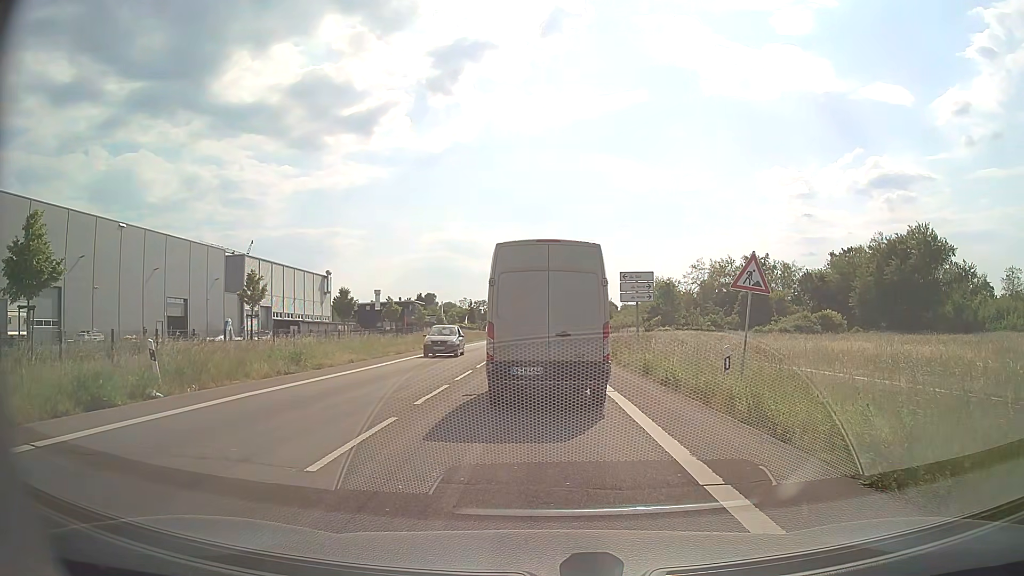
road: secondary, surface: asphalt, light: Day
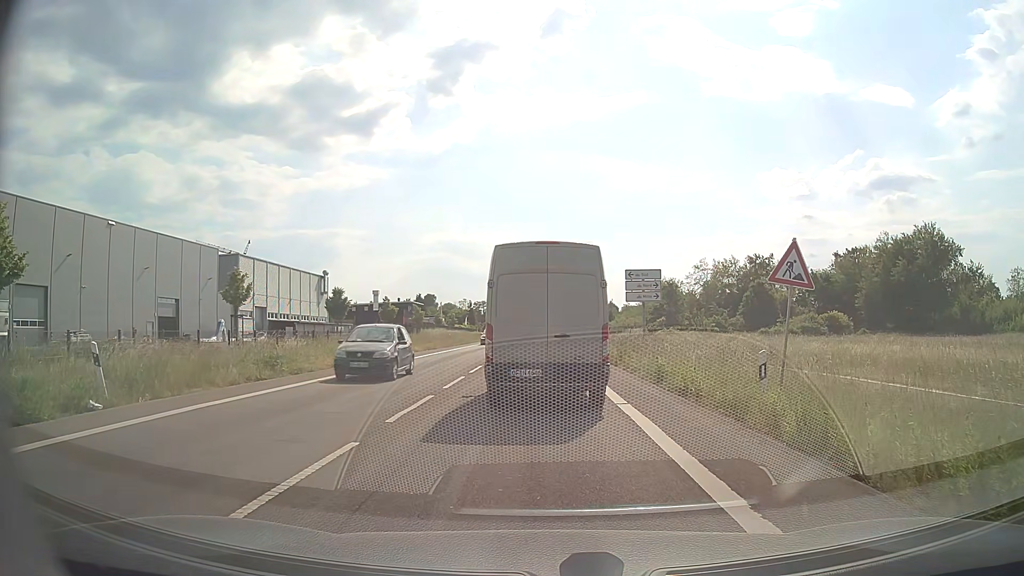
(0.0, +2.2) m; 0°
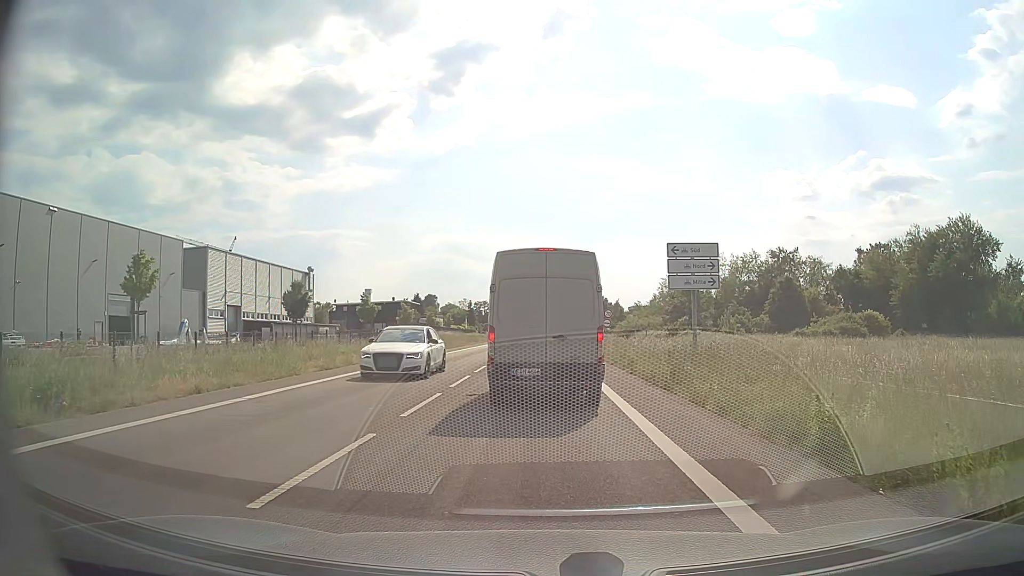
(0.0, +10.5) m; 0°
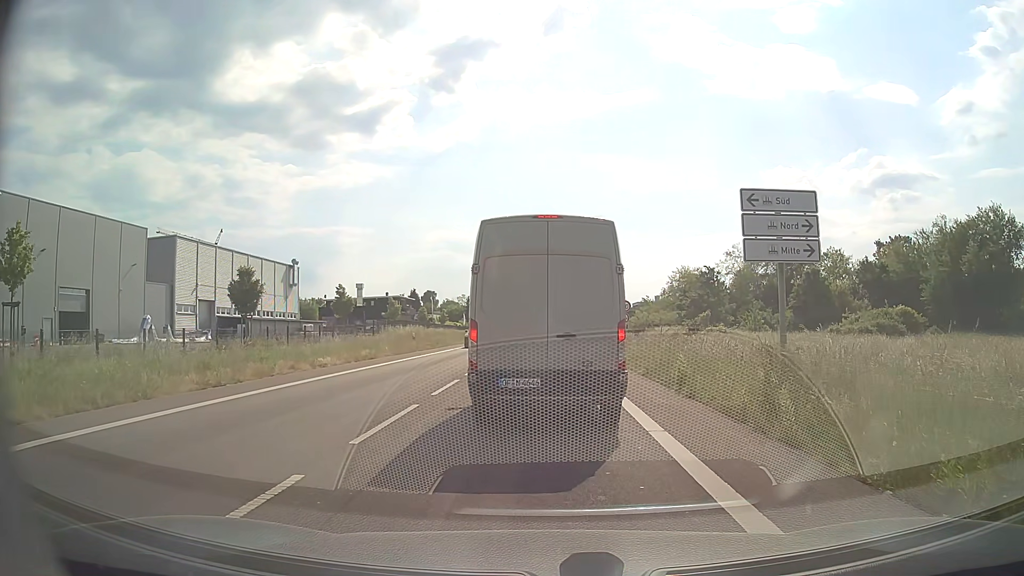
(0.0, +8.4) m; 0°
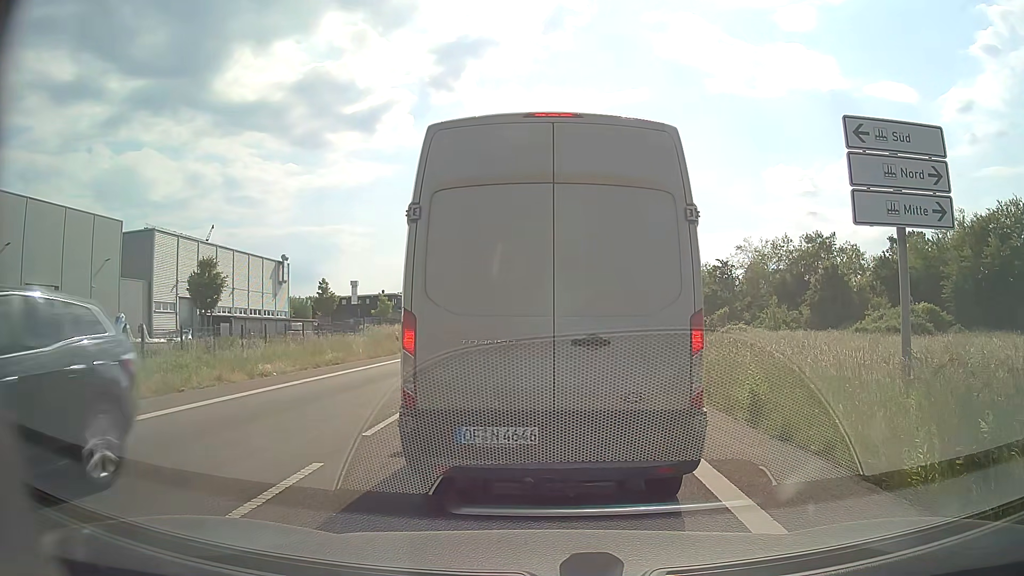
(0.0, +4.9) m; 0°
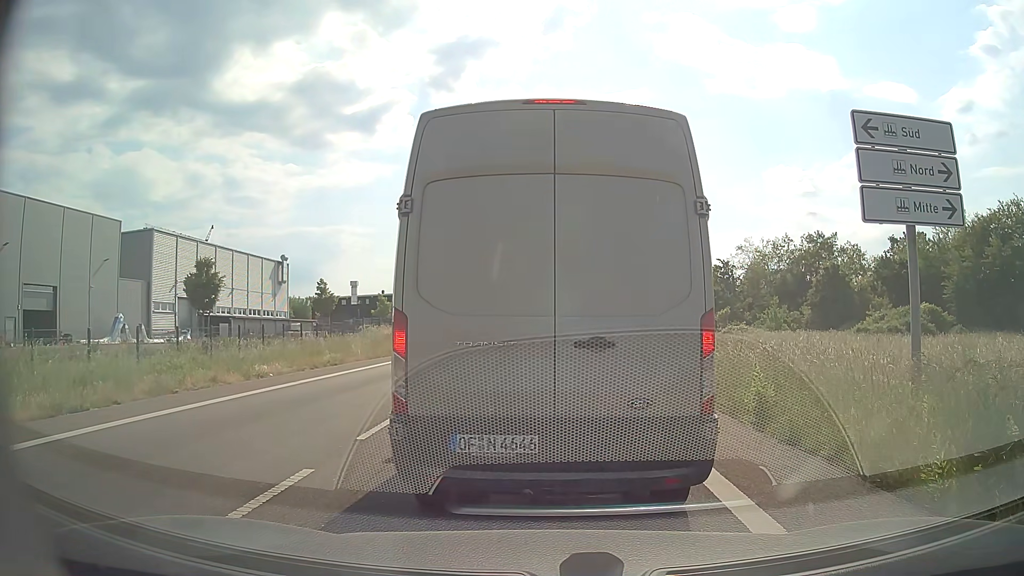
(0.0, +0.2) m; 0°
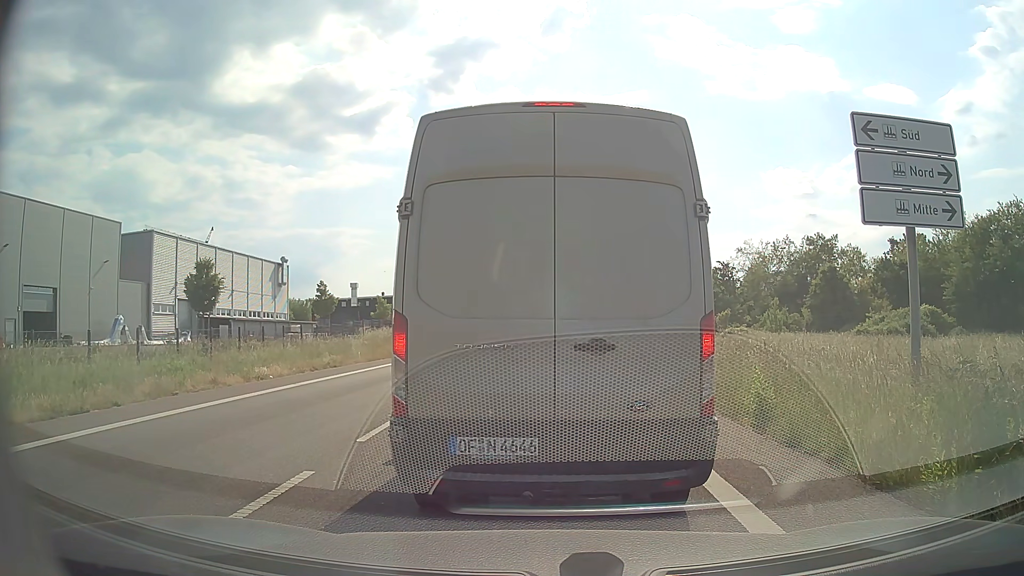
(0.0, +0.1) m; 0°
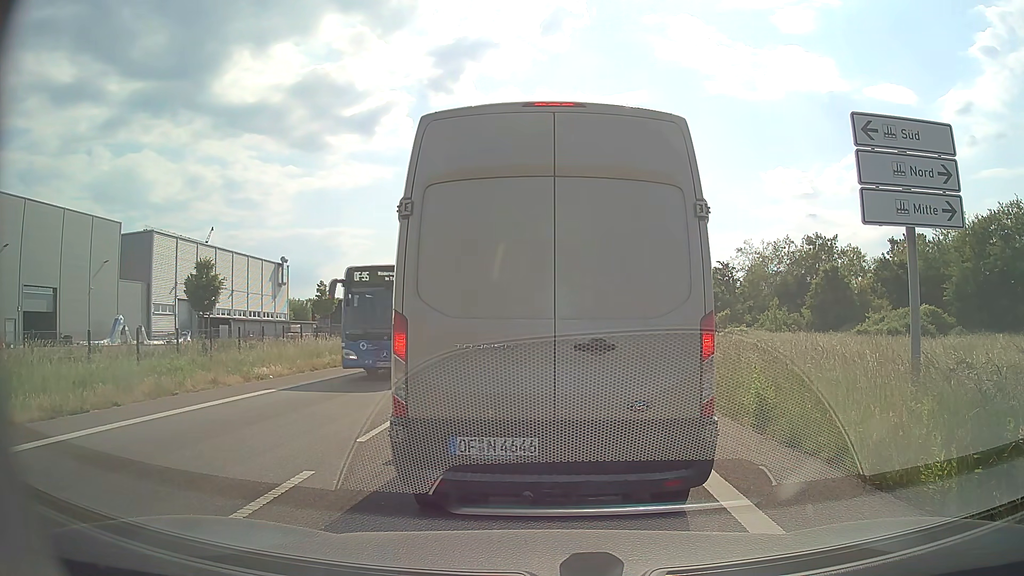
(0.0, 0.0) m; 0°
